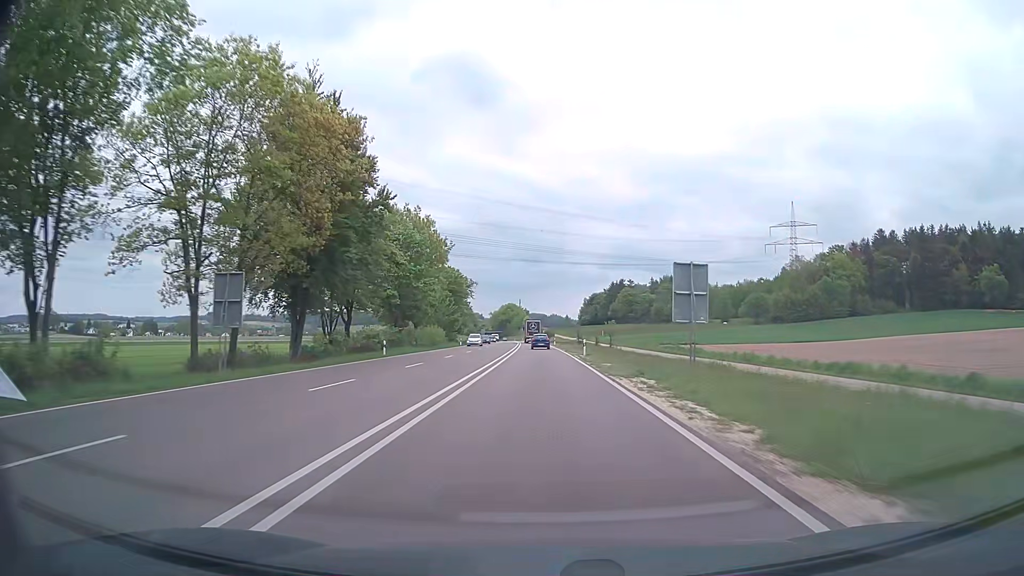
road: trunk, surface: asphalt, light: Day
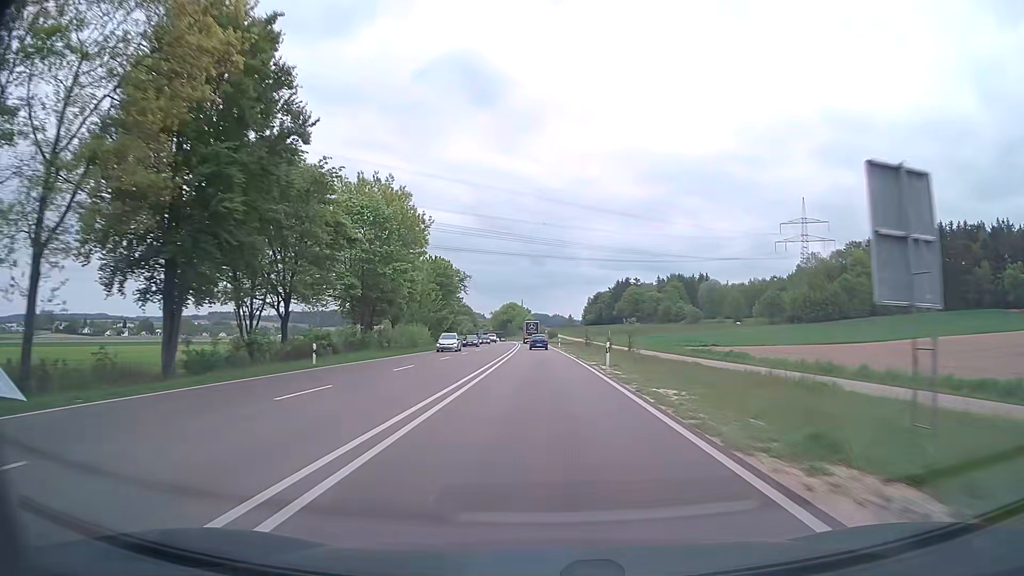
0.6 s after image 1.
(0.0, +14.3) m; 0°
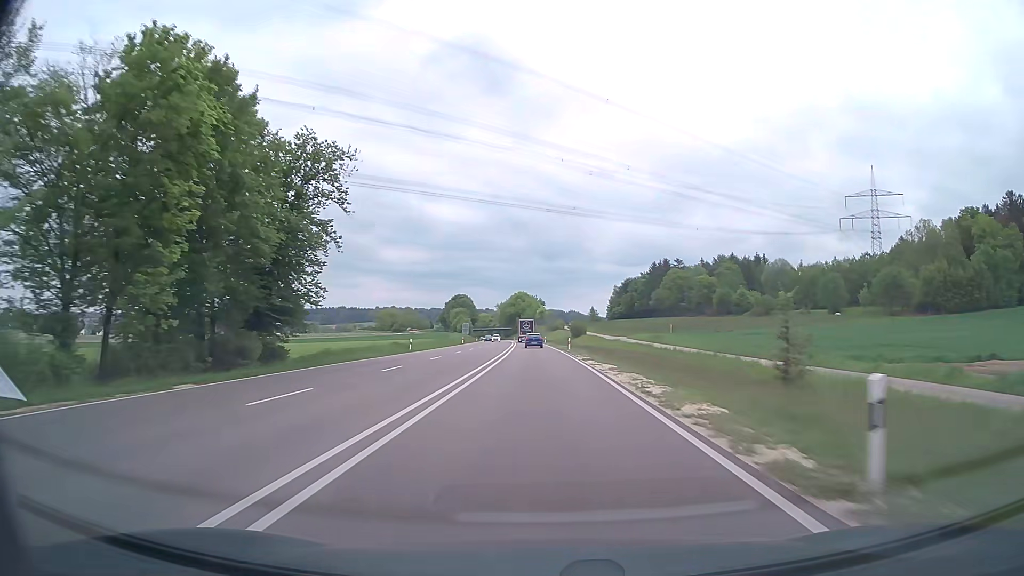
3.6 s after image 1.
(-0.7, +73.6) m; -1°
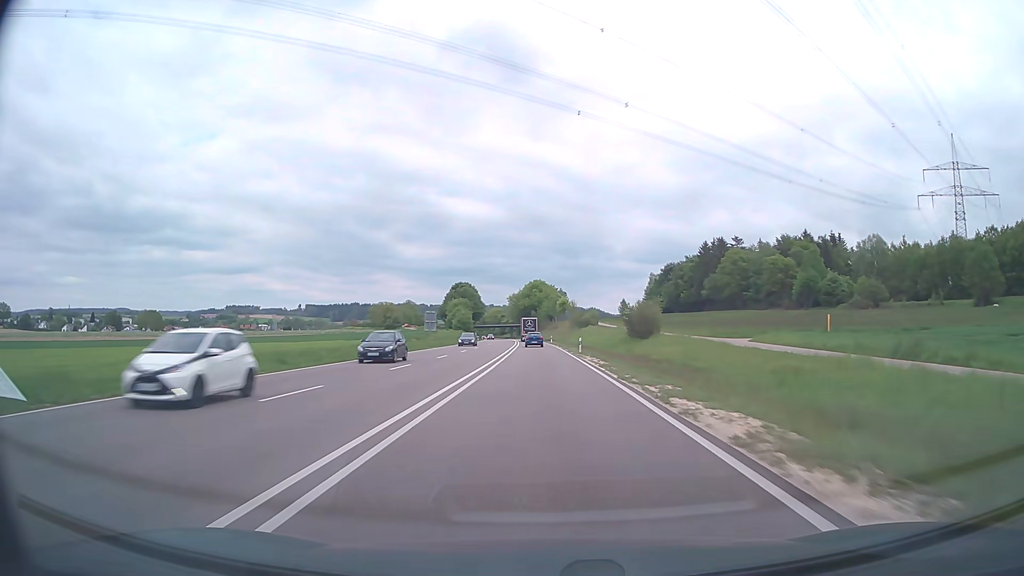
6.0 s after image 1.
(-0.9, +59.7) m; -2°
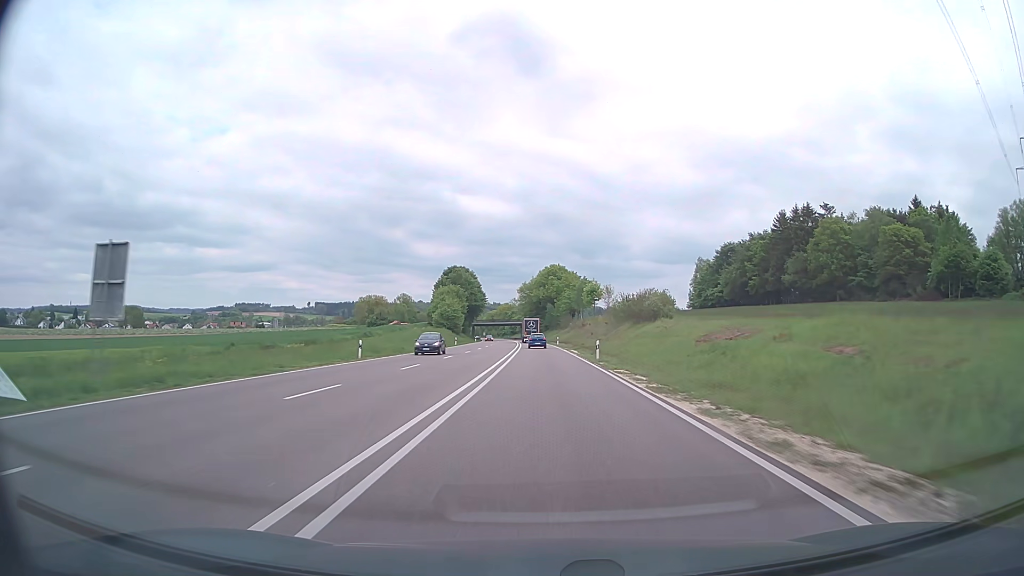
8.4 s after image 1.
(-0.9, +59.6) m; -1°
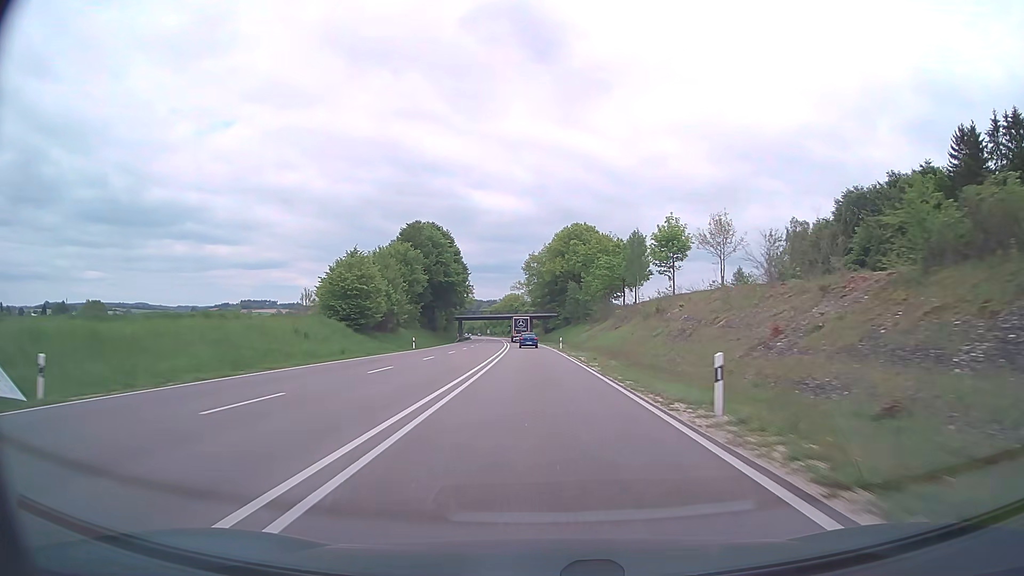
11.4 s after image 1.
(-0.7, +75.3) m; -1°
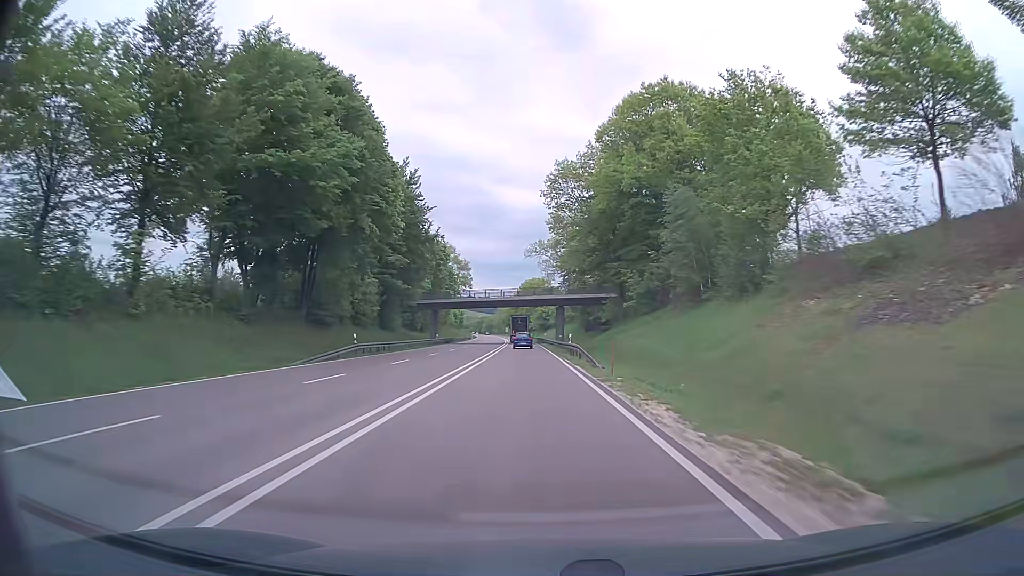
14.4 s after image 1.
(-1.5, +76.8) m; -2°
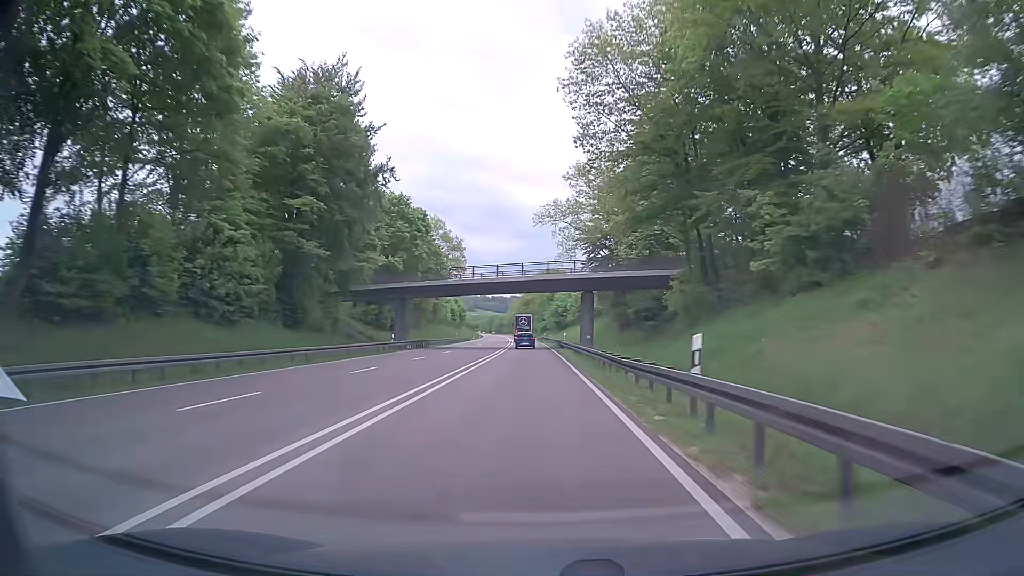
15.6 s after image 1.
(-0.3, +31.2) m; -1°
(0, +10) (0, +20) (0, +30) (-1, +40) (-1, +50) (-1, +60) (-1, +70) (-2, +80) (-2, +90) (-3, +100) m
